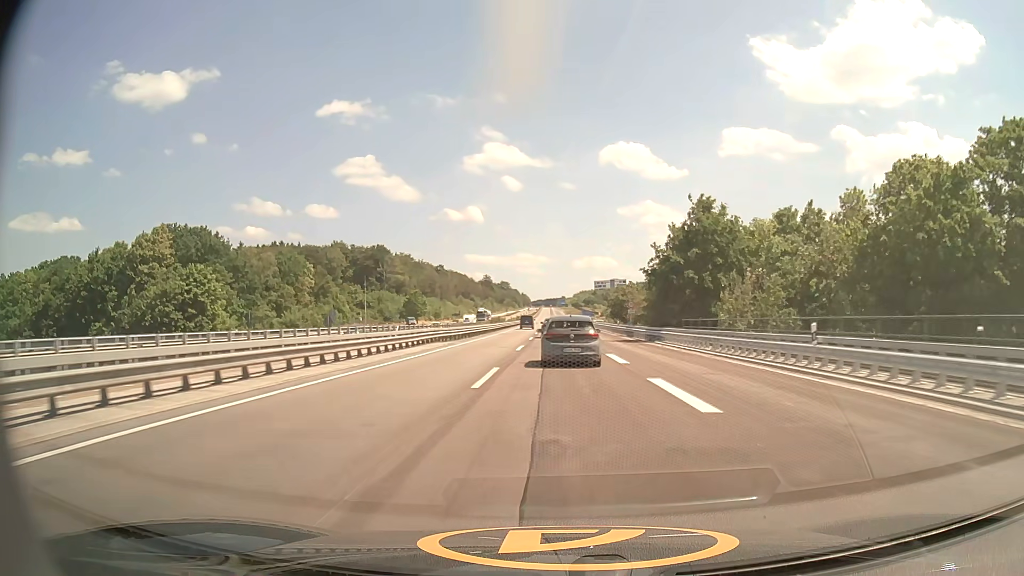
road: motorway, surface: asphalt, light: Day
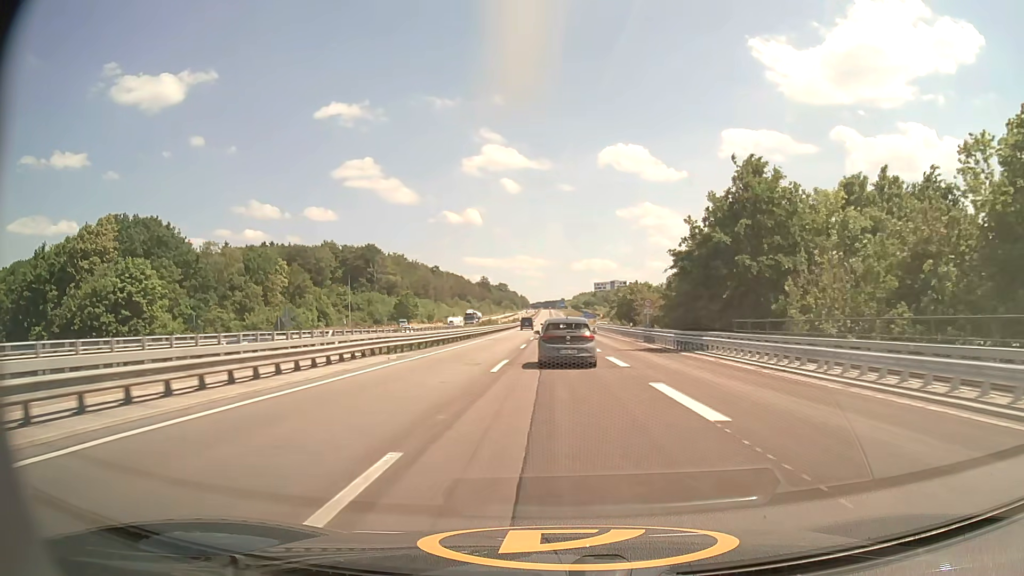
(0.0, +12.6) m; 0°
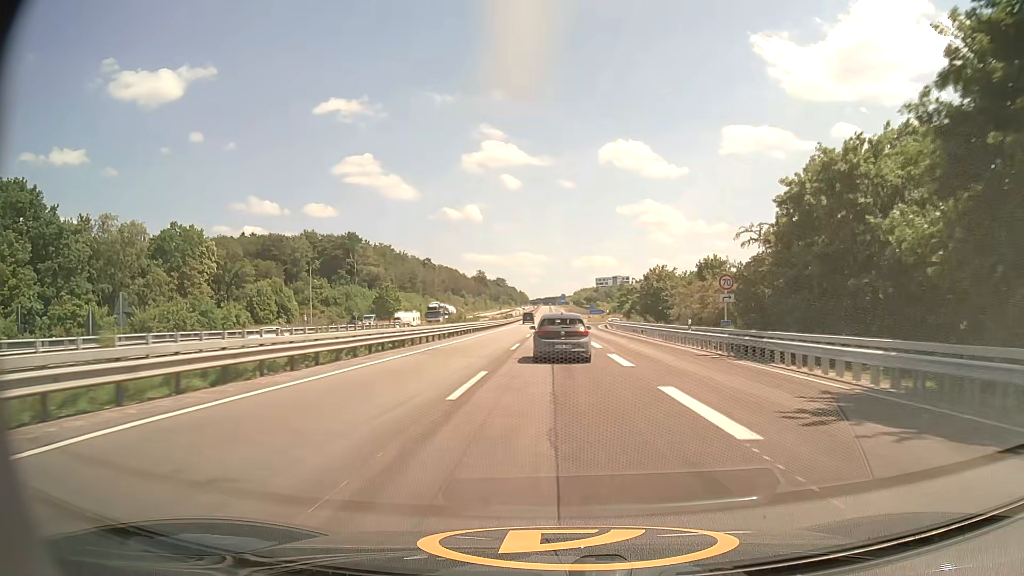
(-0.1, +25.5) m; 0°
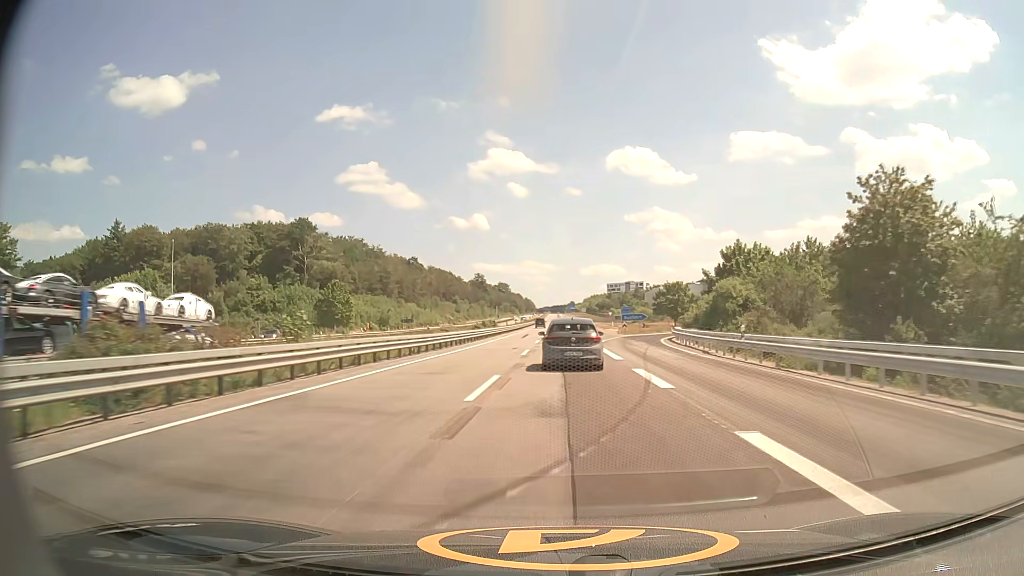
(0.0, +52.9) m; 0°
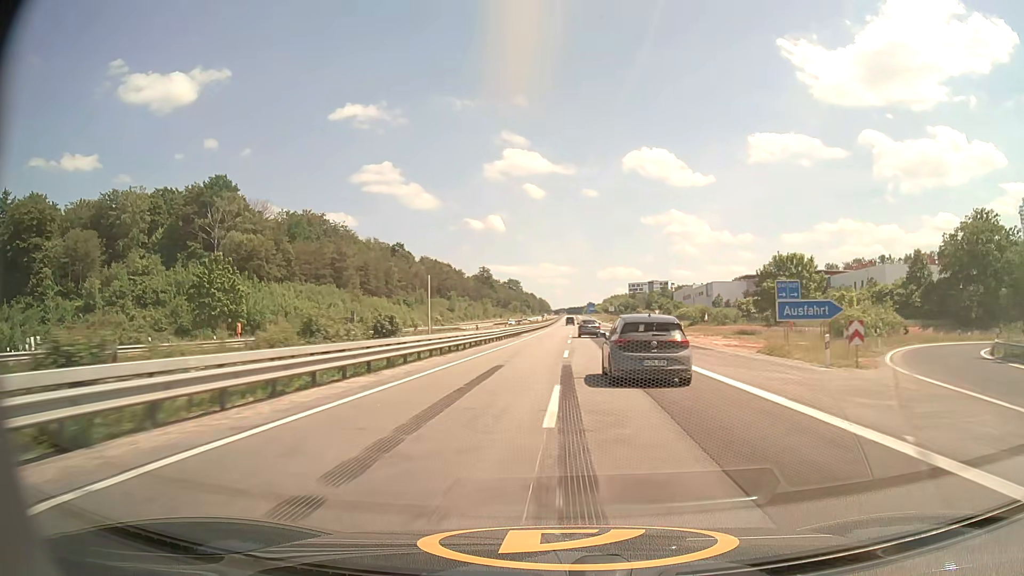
(-0.9, +56.9) m; -1°
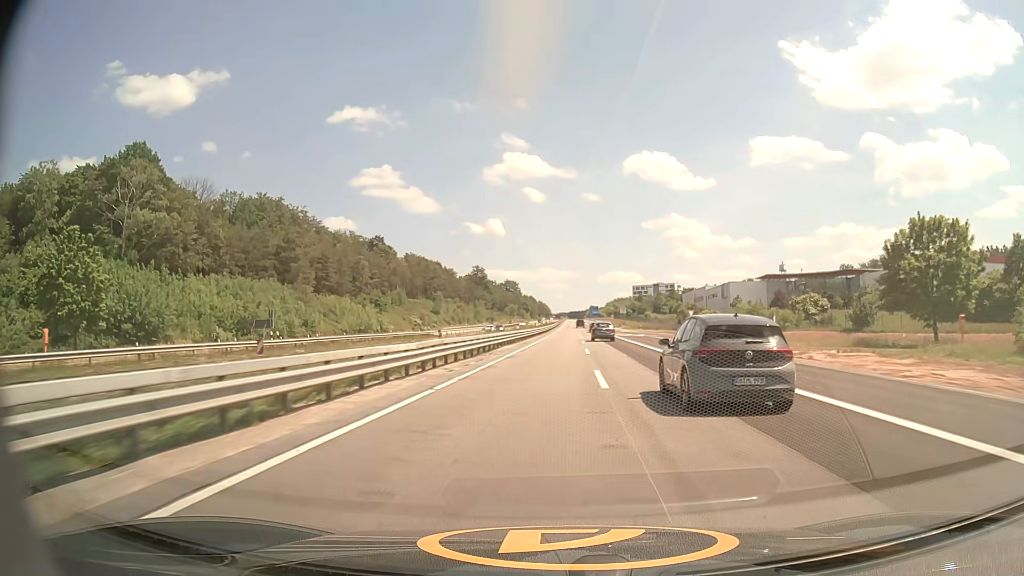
(-0.1, +29.9) m; 0°
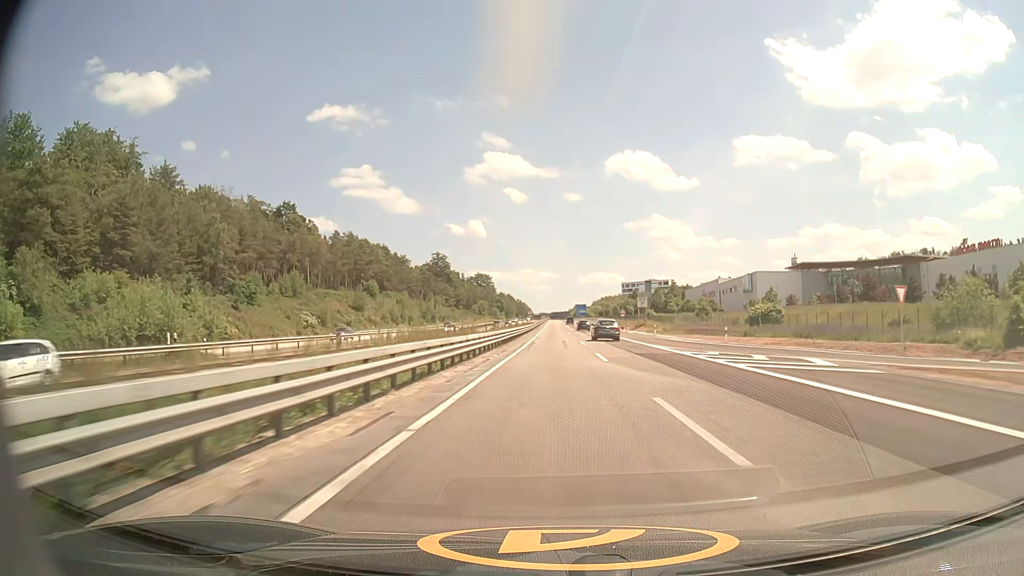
(+0.8, +61.8) m; +2°
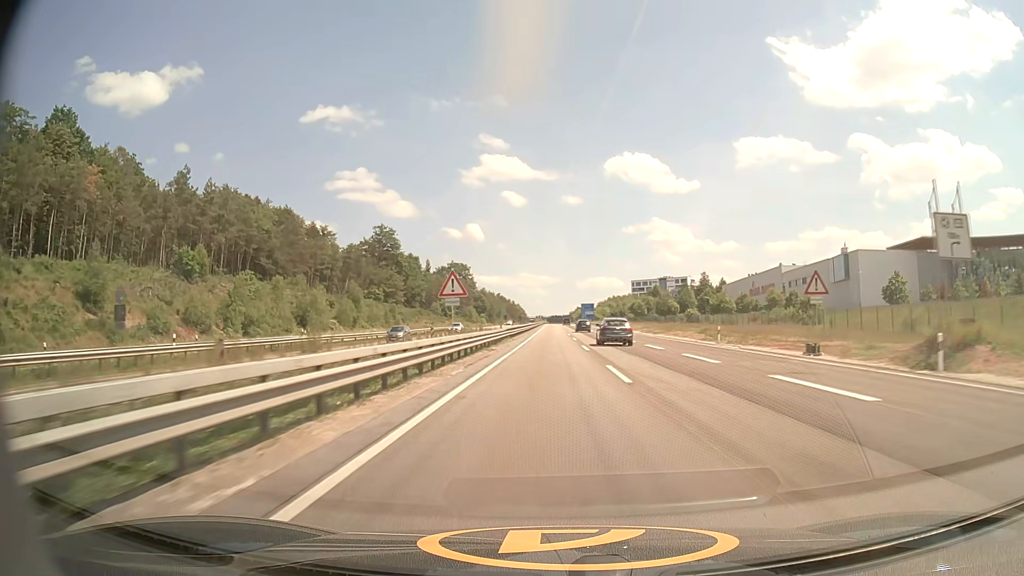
(+0.3, +80.3) m; 0°
(0, +10) (0, +20) (0, +30) (0, +40) (0, +50) (0, +60) (0, +70) (0, +80) (0, +90) (0, +100) m
